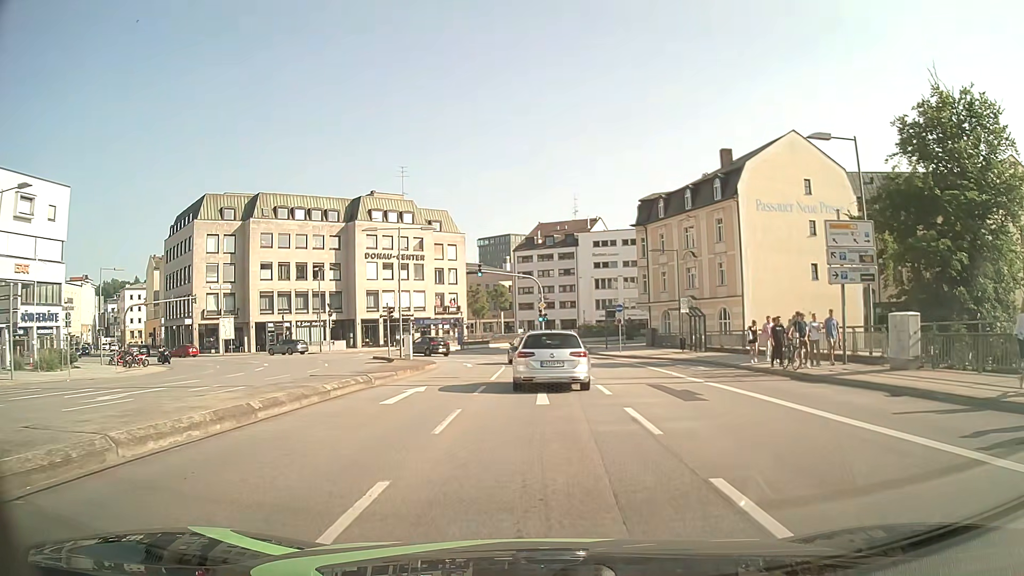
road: primary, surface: asphalt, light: Day
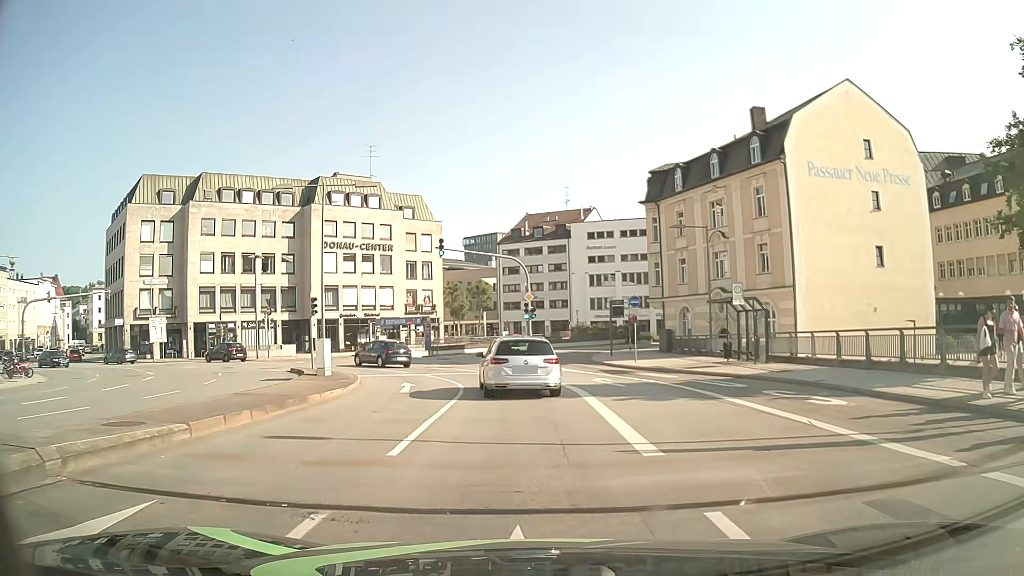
(+0.1, +12.9) m; +1°
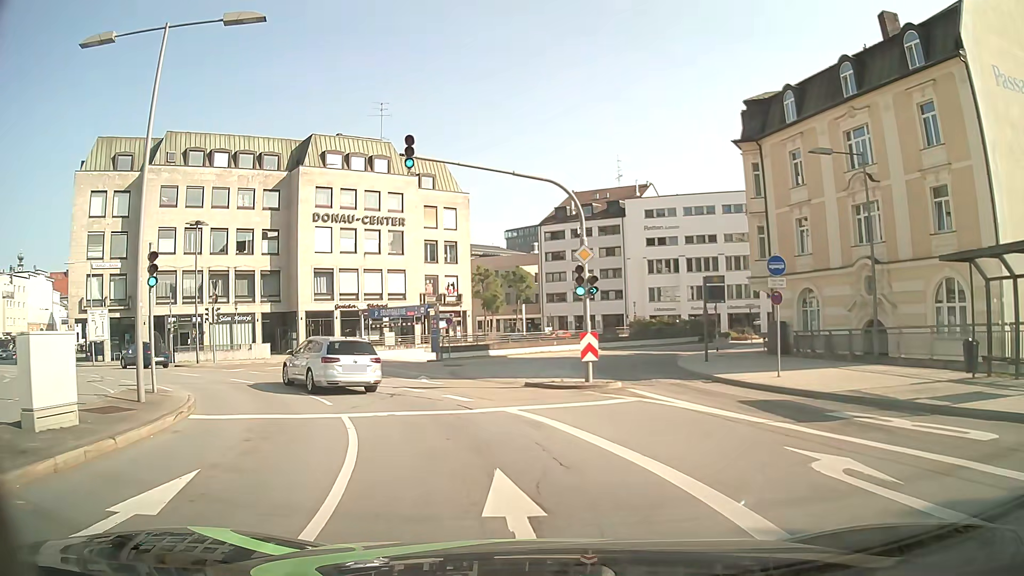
(-0.4, +16.4) m; -4°
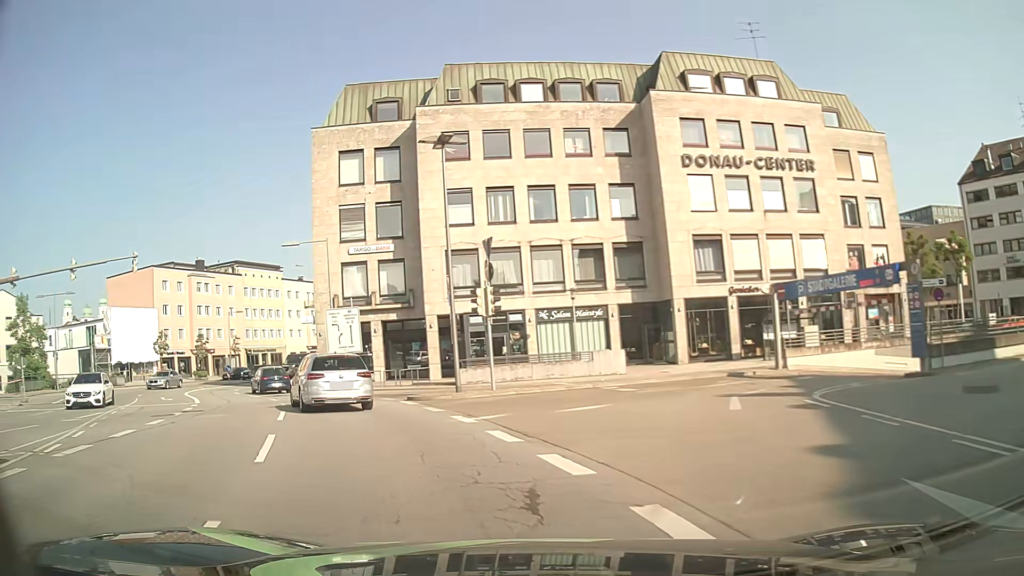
(-4.3, +18.9) m; -32°
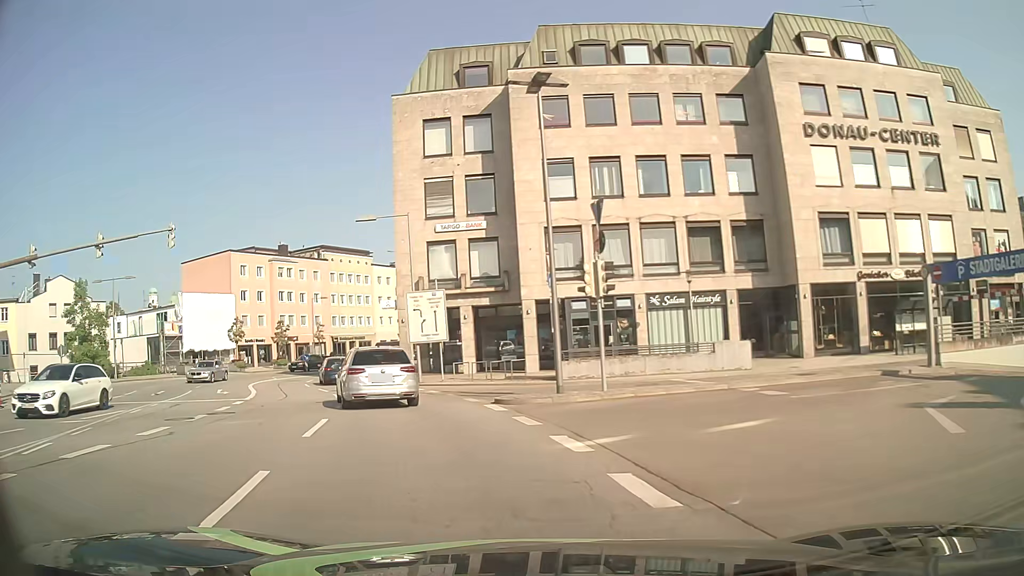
(-0.4, +4.3) m; -10°
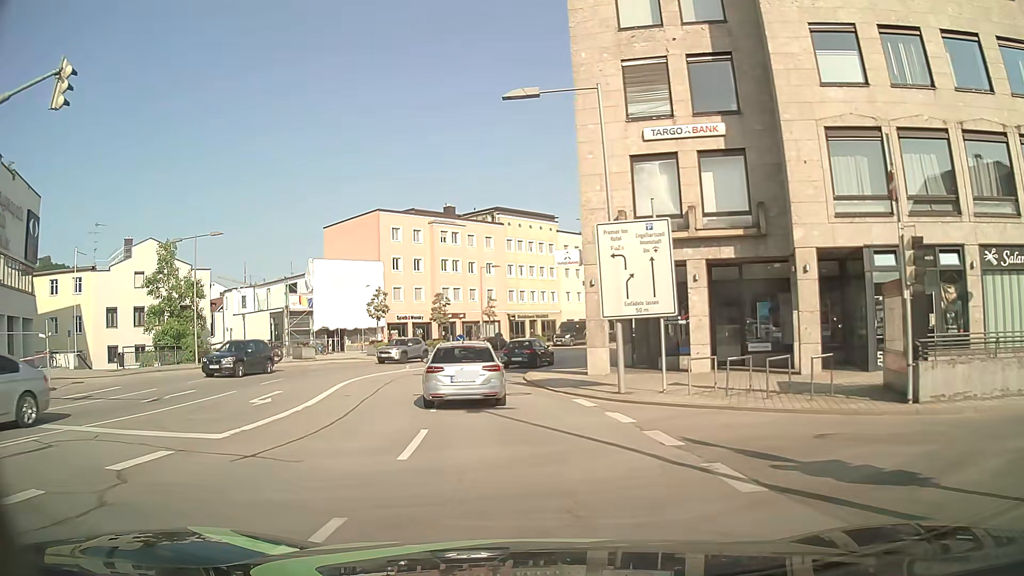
(-2.1, +13.8) m; -16°
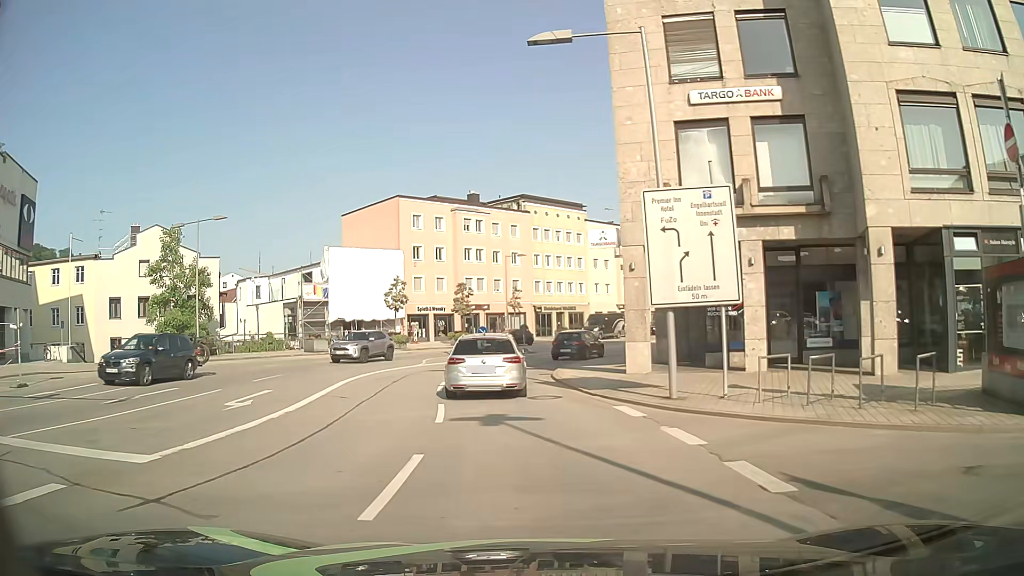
(-0.1, +3.0) m; -3°
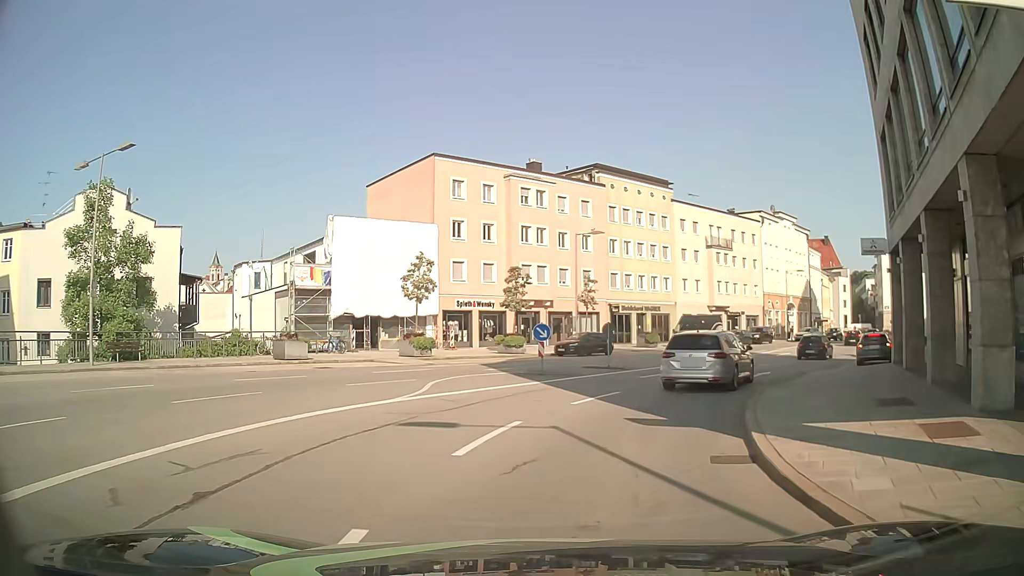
(-0.8, +15.9) m; -5°
